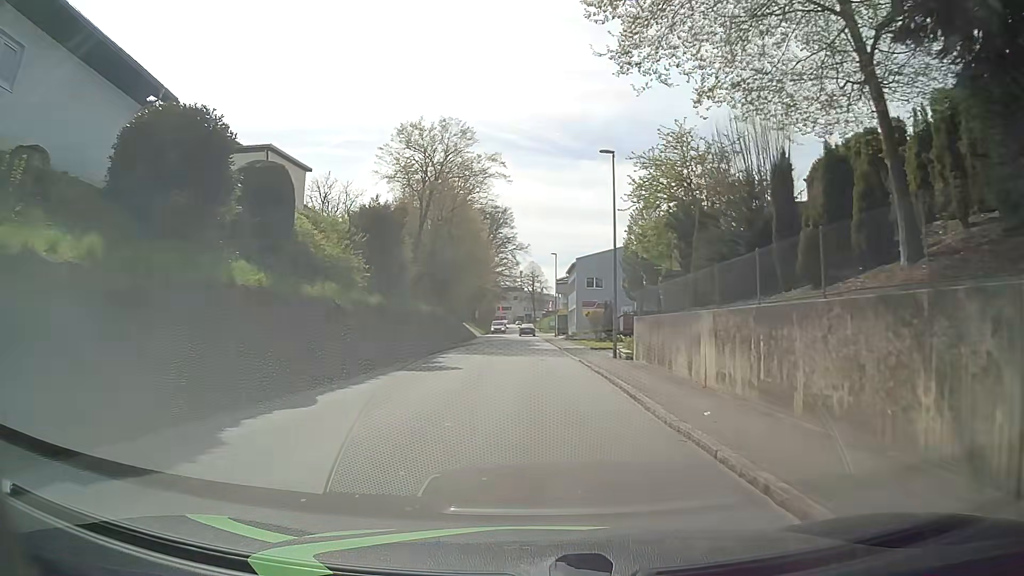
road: tertiary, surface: asphalt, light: Day
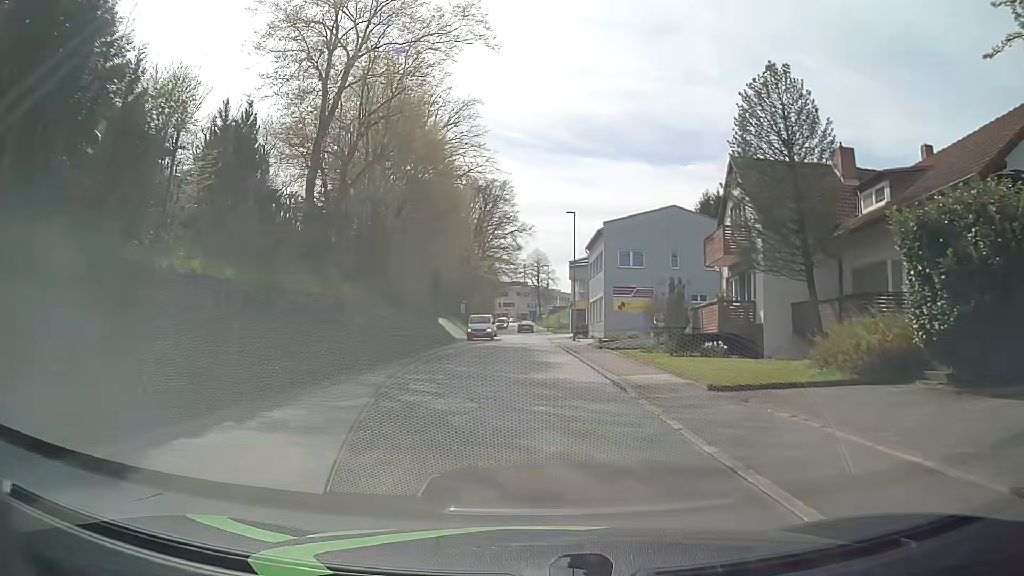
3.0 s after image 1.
(+0.3, +23.9) m; +1°
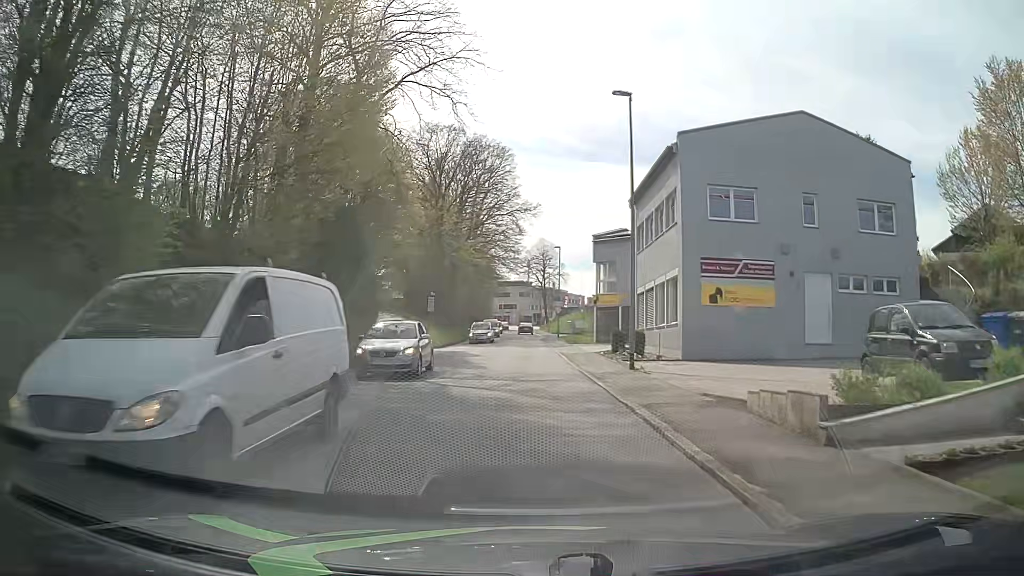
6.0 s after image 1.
(-0.1, +23.8) m; -1°
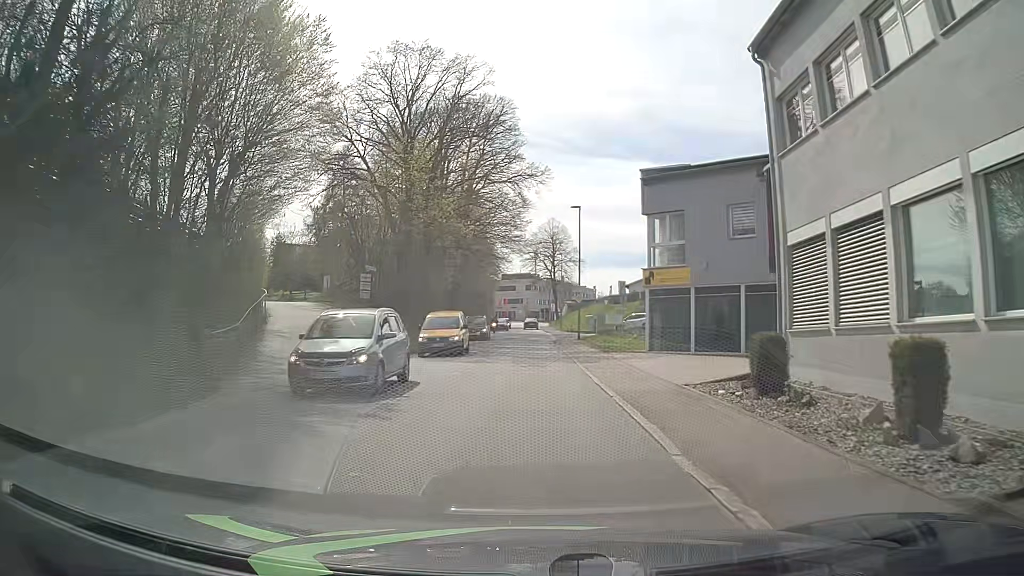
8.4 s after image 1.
(0.0, +19.1) m; 0°
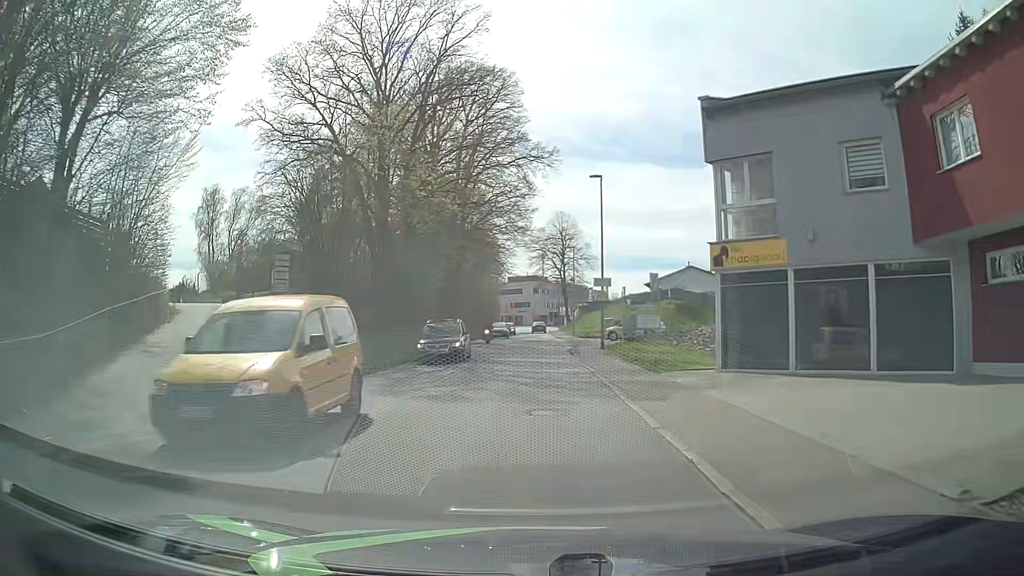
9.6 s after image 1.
(-0.1, +9.6) m; -1°
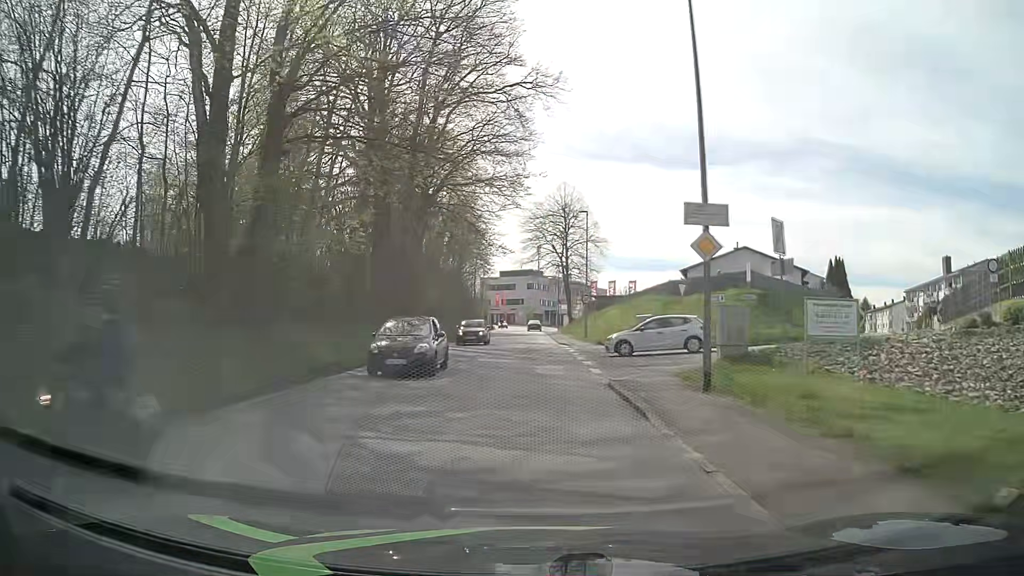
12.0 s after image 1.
(+0.2, +19.2) m; +1°
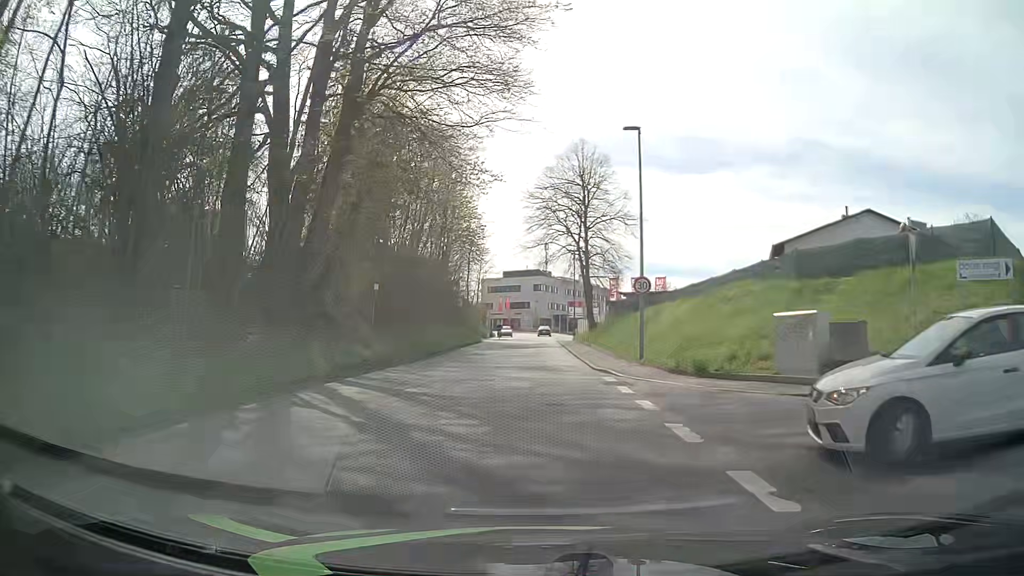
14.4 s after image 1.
(-0.1, +19.0) m; -1°
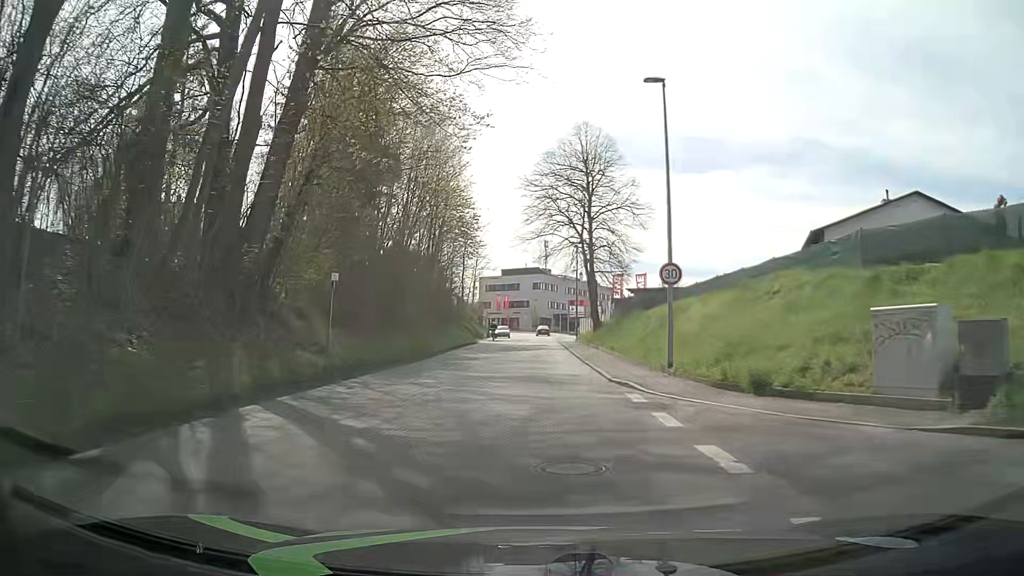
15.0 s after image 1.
(0.0, +4.7) m; 0°
(0, +10) (0, +20) (0, +30) (+1, +40) (+1, +50) (+1, +60) (+2, +70) (+2, +80) (+3, +90) (+2, +100) m
